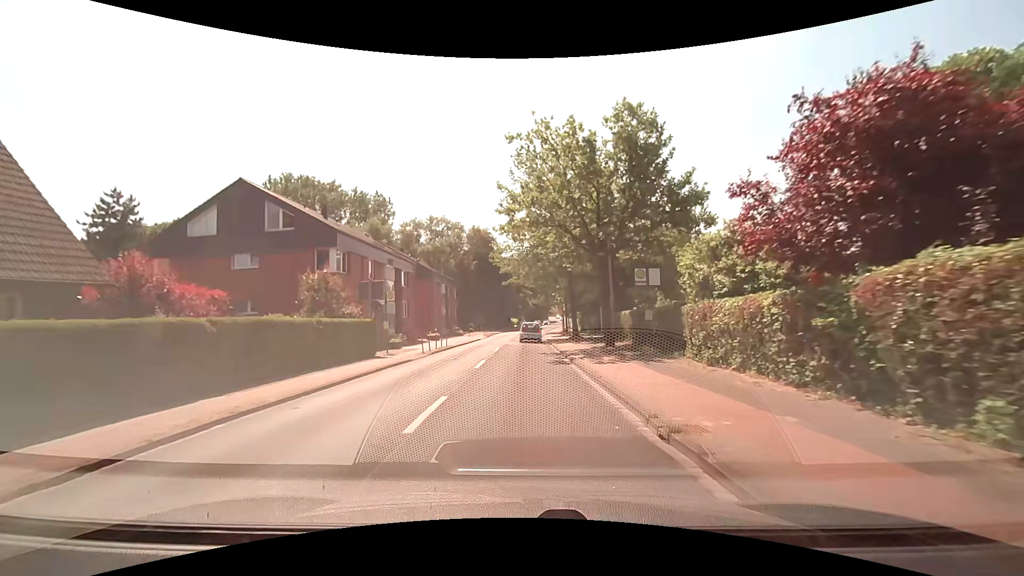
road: tertiary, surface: asphalt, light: Day
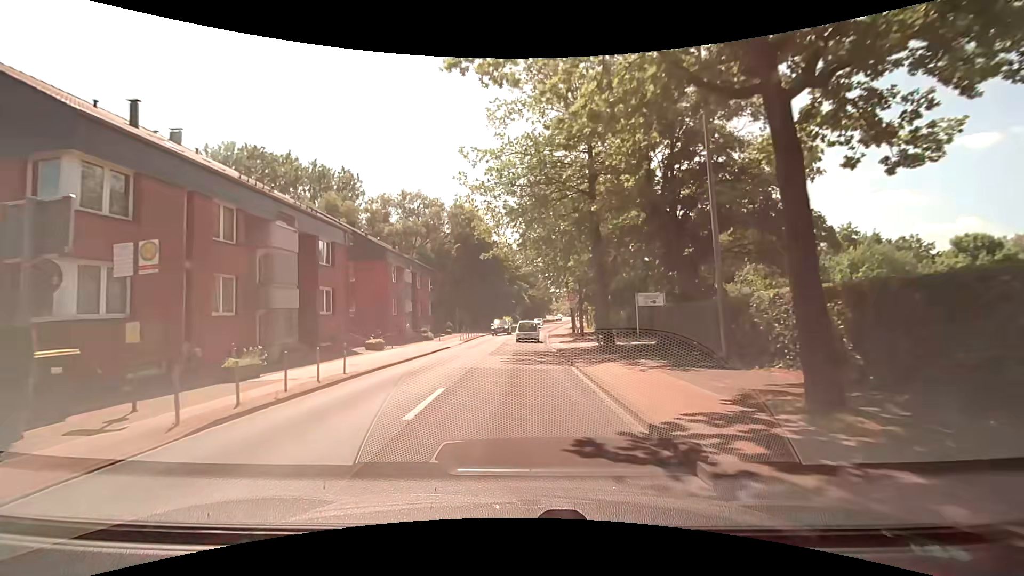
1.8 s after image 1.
(+0.1, +17.7) m; +1°
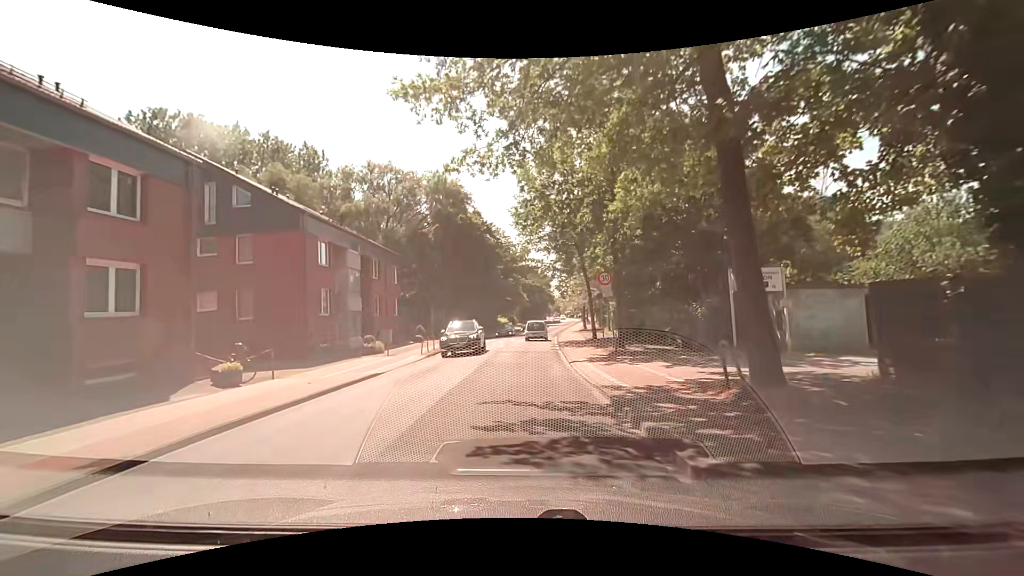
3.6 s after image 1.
(0.0, +15.0) m; +1°
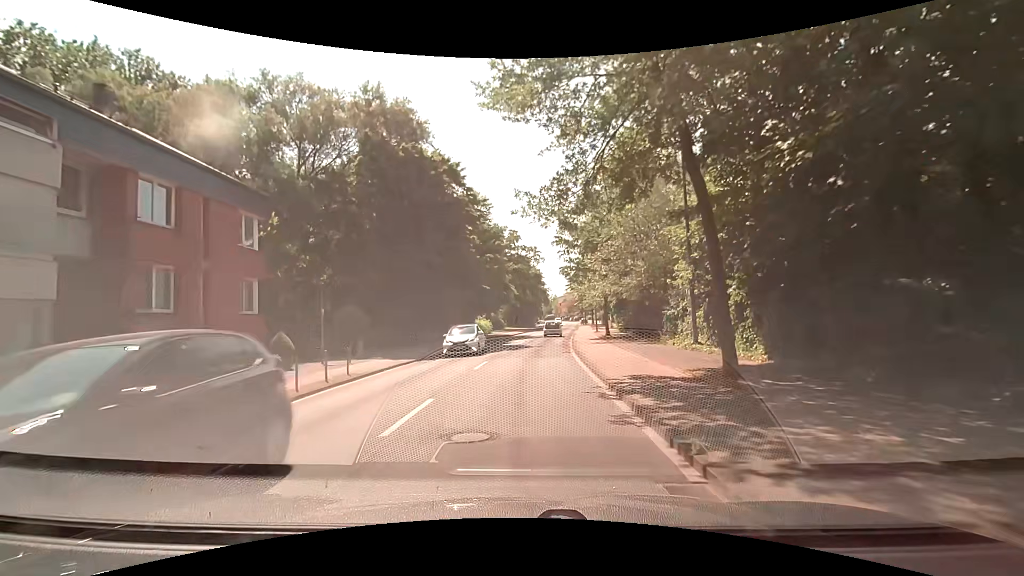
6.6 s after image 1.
(-0.3, +22.4) m; -1°
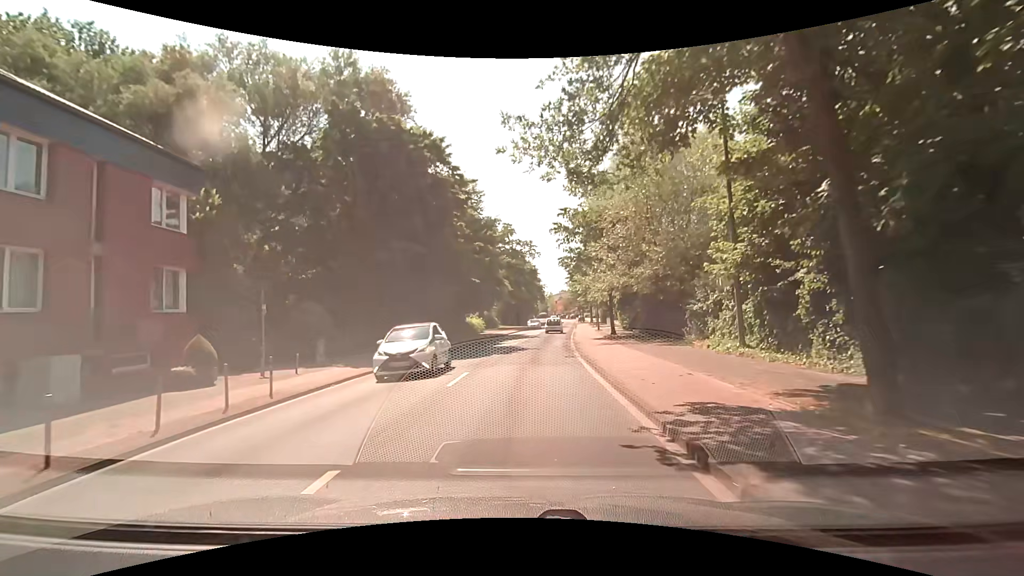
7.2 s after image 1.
(+0.1, +4.5) m; +2°
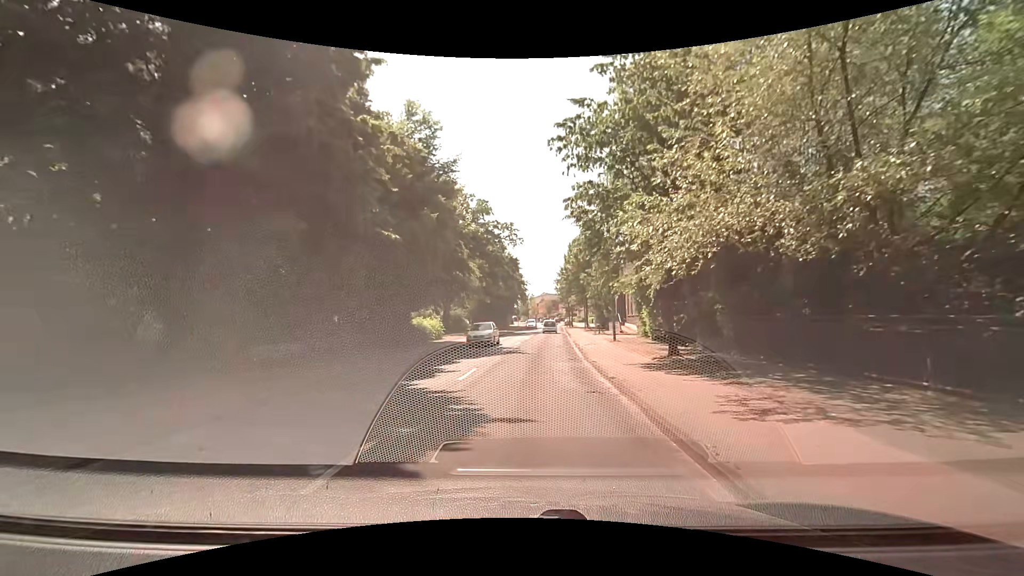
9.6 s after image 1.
(+0.2, +17.6) m; +2°
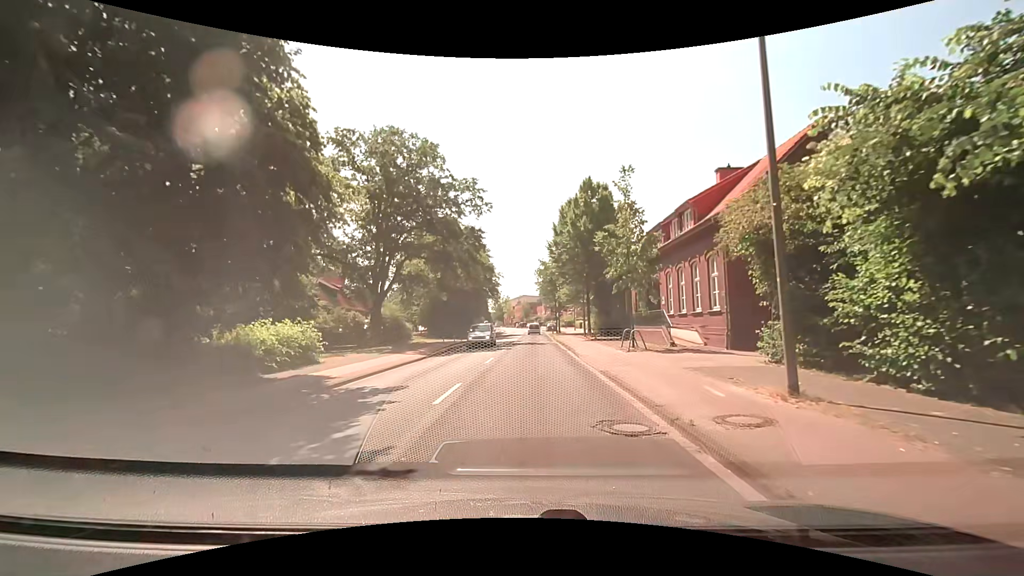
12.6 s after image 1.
(+0.3, +21.9) m; +2°
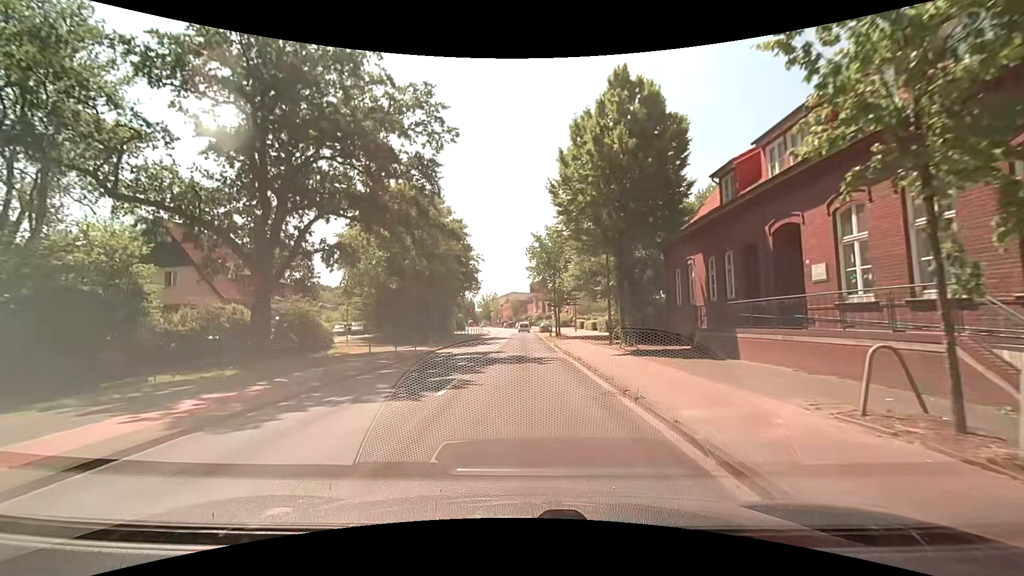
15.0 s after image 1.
(+0.3, +17.5) m; +1°
(0, +10) (0, +20) (0, +30) (0, +40) (0, +50) (0, +60) (0, +70) (0, +80) (+2, +90) (+11, +95) m
